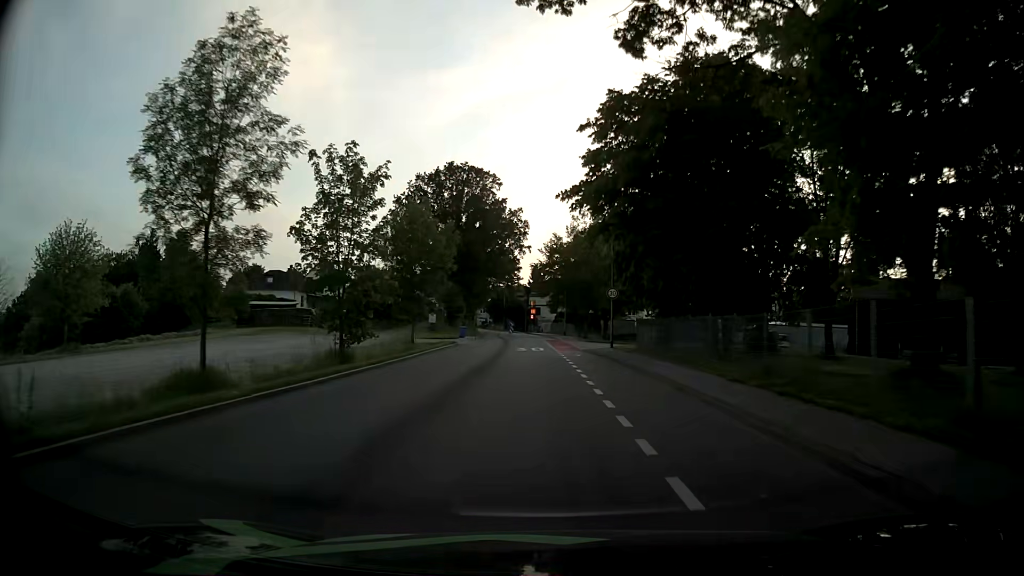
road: tertiary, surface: asphalt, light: Day
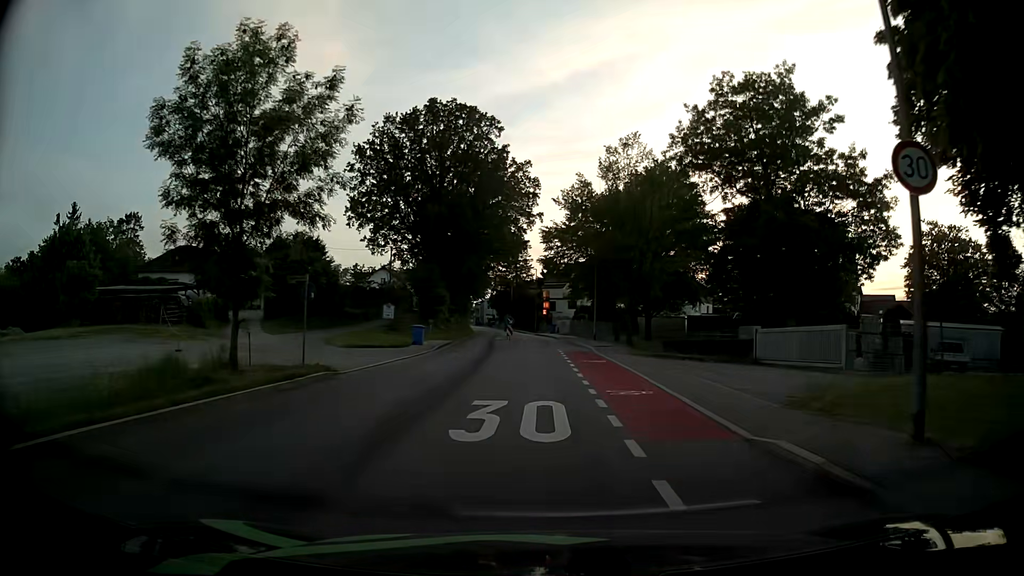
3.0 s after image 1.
(-0.4, +27.6) m; -2°
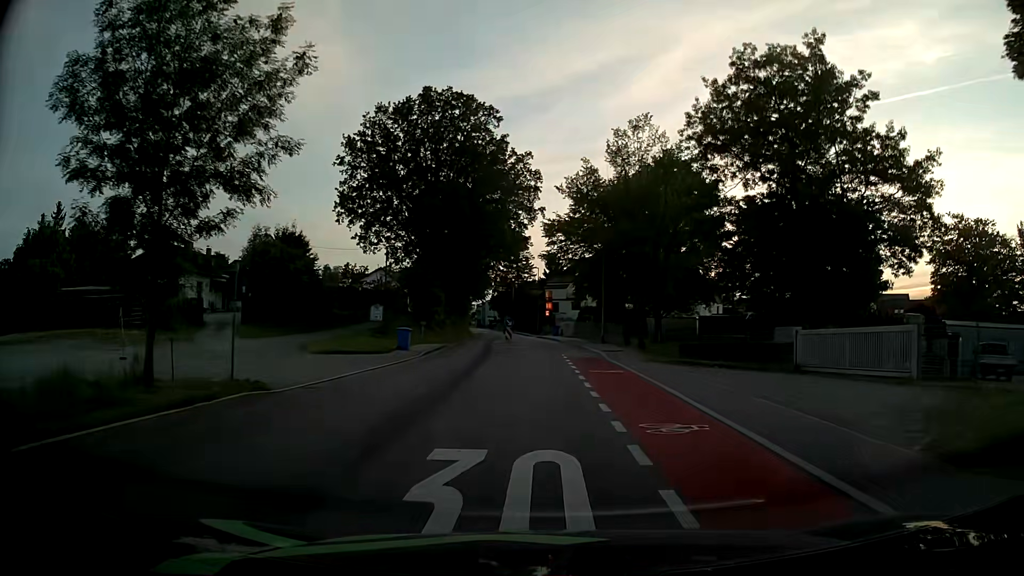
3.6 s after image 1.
(0.0, +4.4) m; 0°
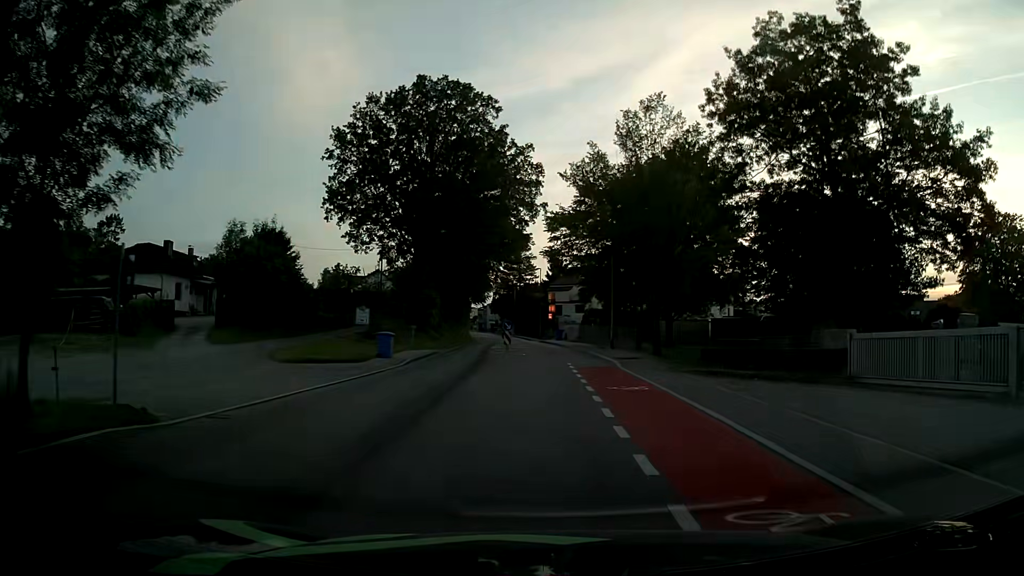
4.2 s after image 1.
(0.0, +4.3) m; +1°
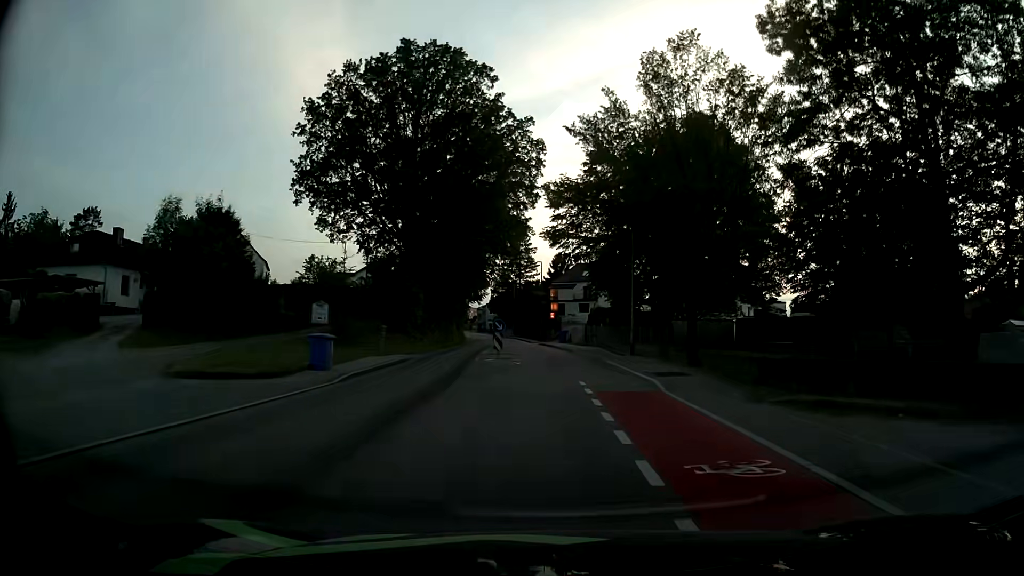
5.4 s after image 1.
(-0.1, +8.5) m; 0°
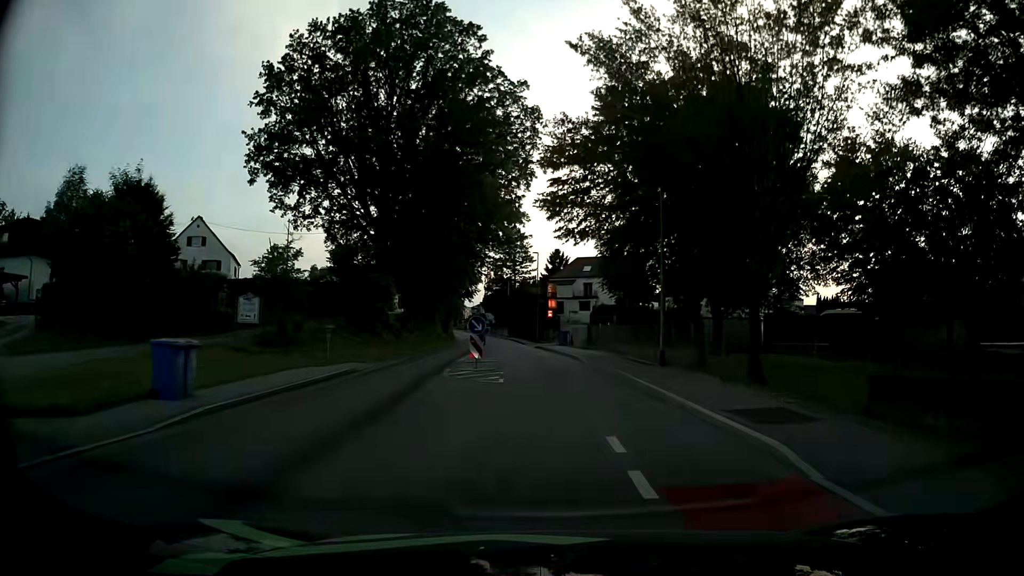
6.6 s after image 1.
(-0.1, +8.5) m; 0°
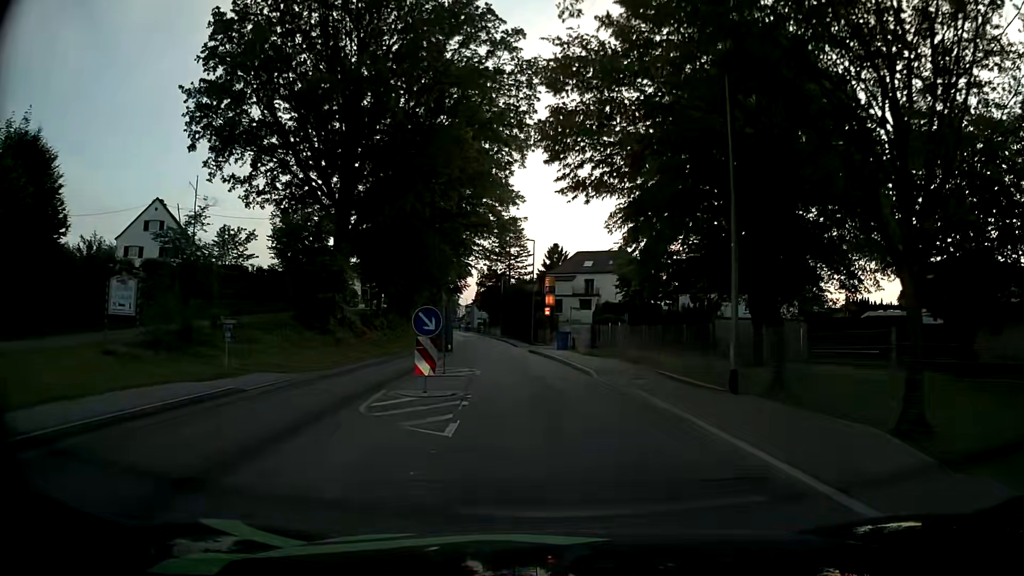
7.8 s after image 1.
(0.0, +8.7) m; 0°
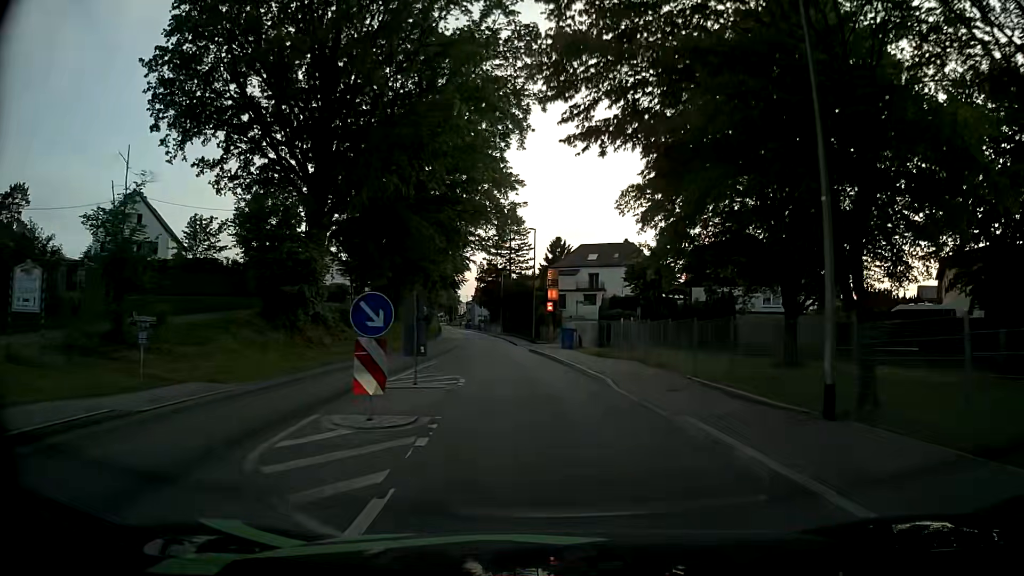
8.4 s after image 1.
(0.0, +4.5) m; +1°
(0, +10) (-1, +20) (-2, +30) (-4, +40) (-5, +50) (-6, +60) (-8, +69) (-10, +79) (-11, +89) (-13, +99) m
